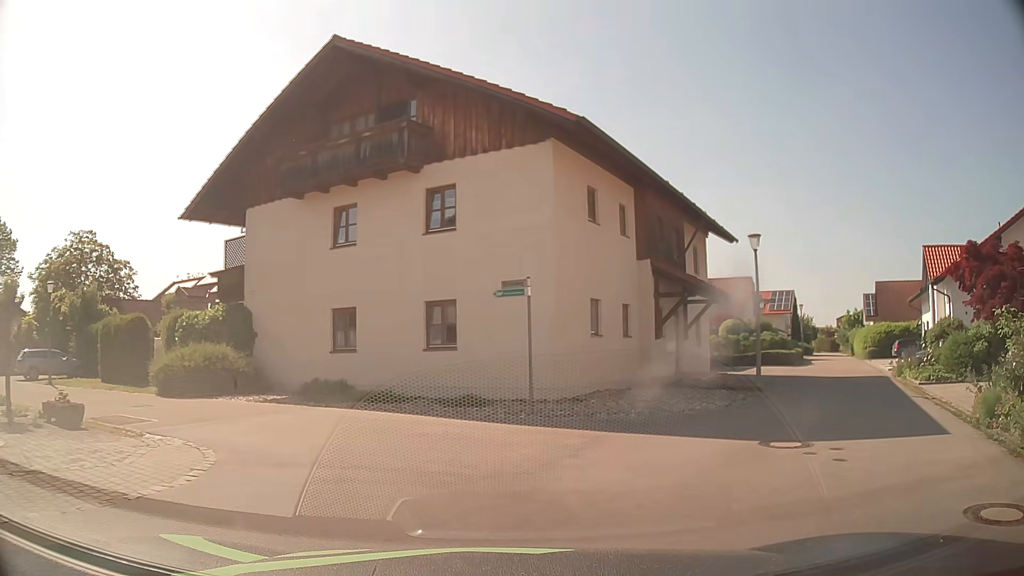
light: Day
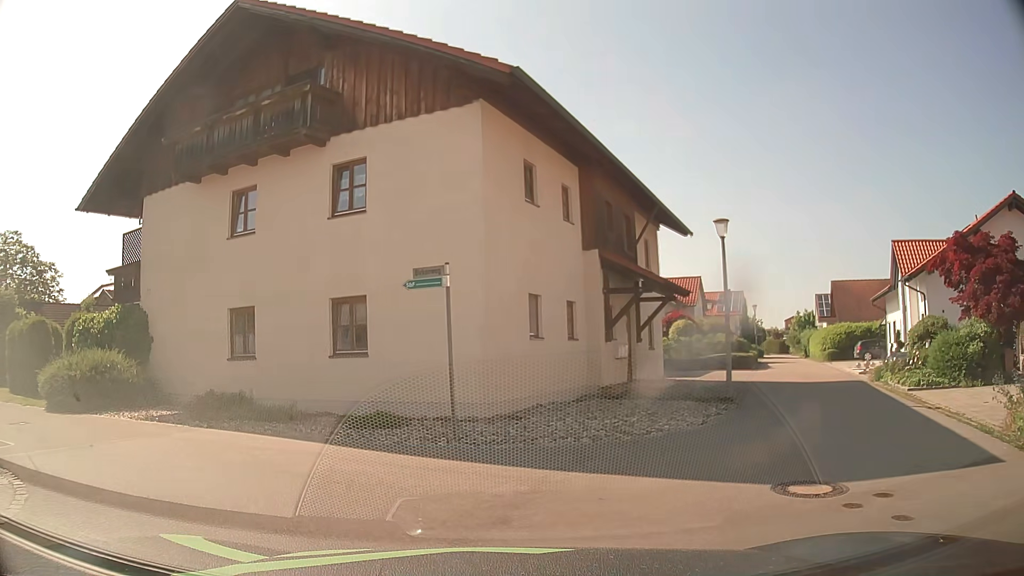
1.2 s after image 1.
(+0.2, +2.8) m; +7°
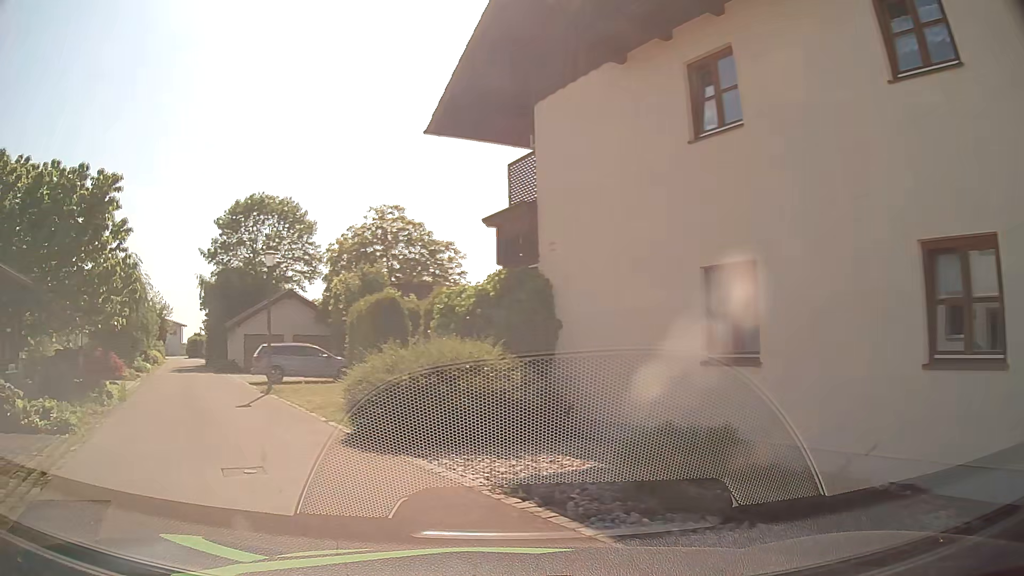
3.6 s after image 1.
(-2.4, +7.3) m; -39°
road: residential
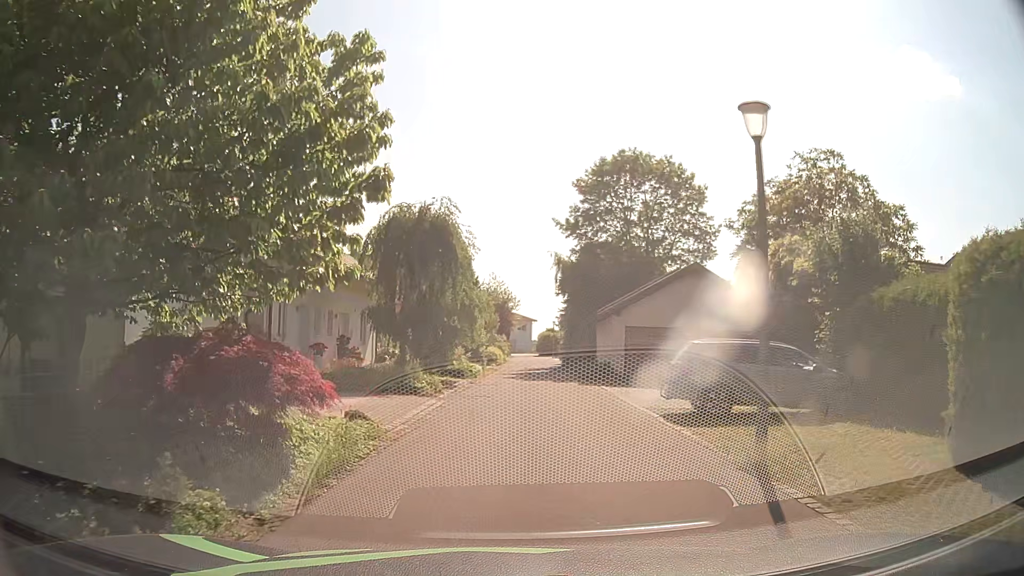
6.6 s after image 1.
(-5.1, +12.1) m; -30°
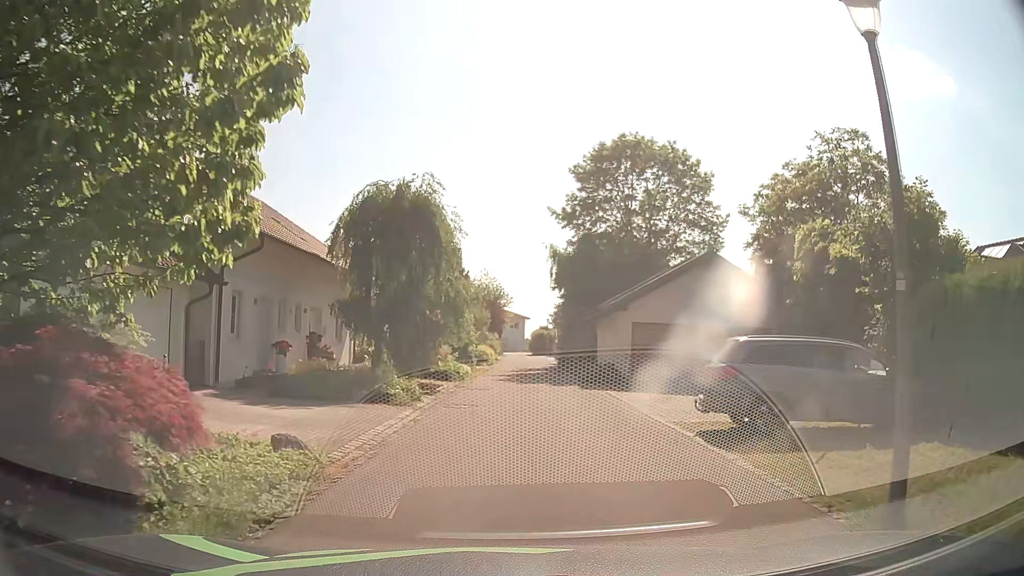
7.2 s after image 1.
(0.0, +3.1) m; +1°
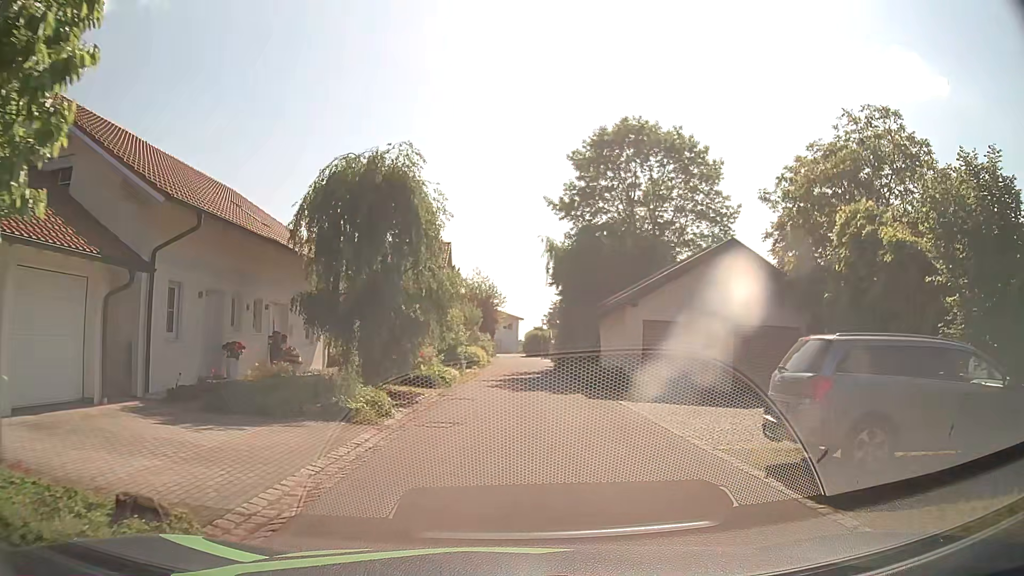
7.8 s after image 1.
(0.0, +3.2) m; 0°
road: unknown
